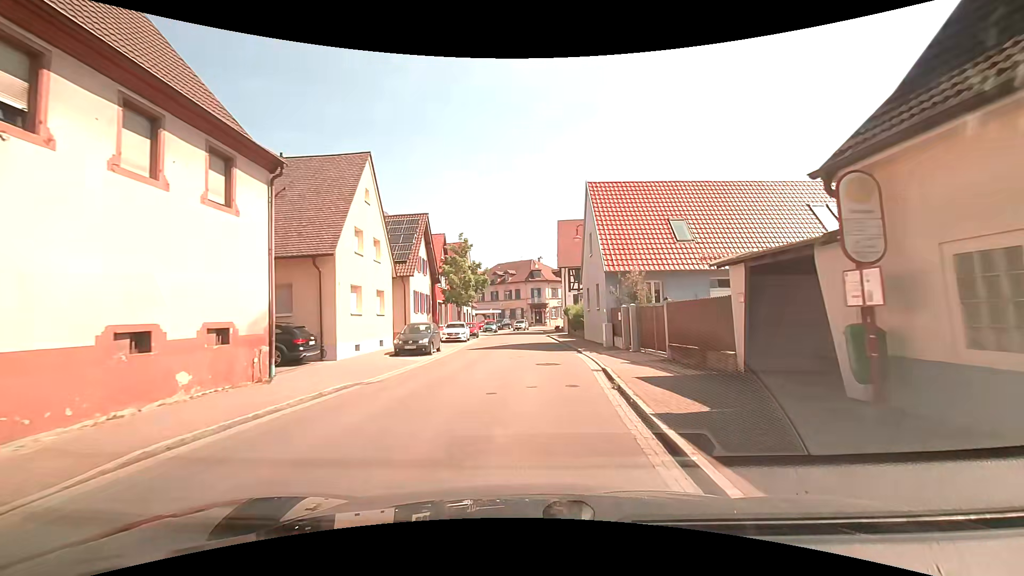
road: tertiary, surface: asphalt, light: Day
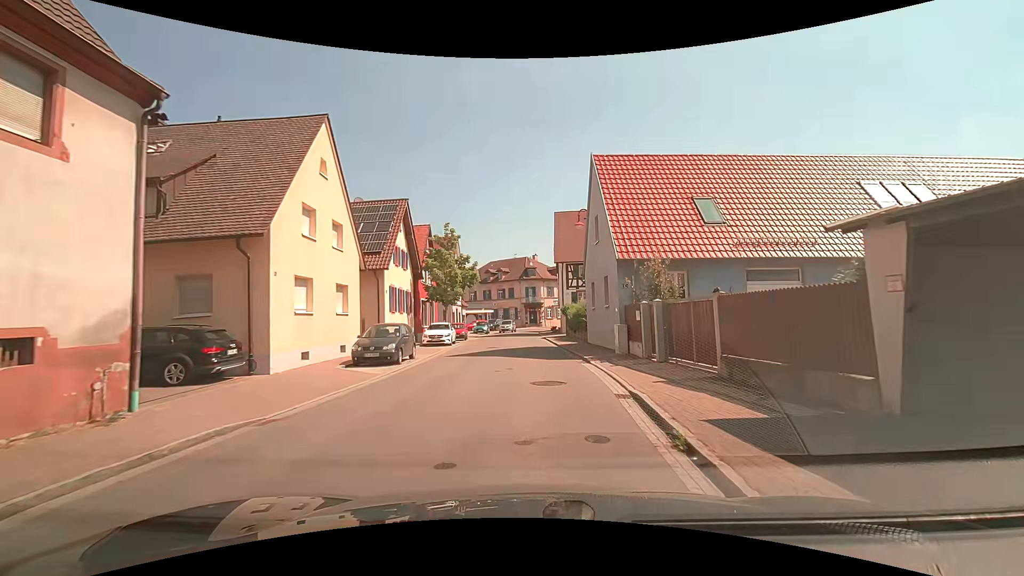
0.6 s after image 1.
(0.0, +4.5) m; 0°
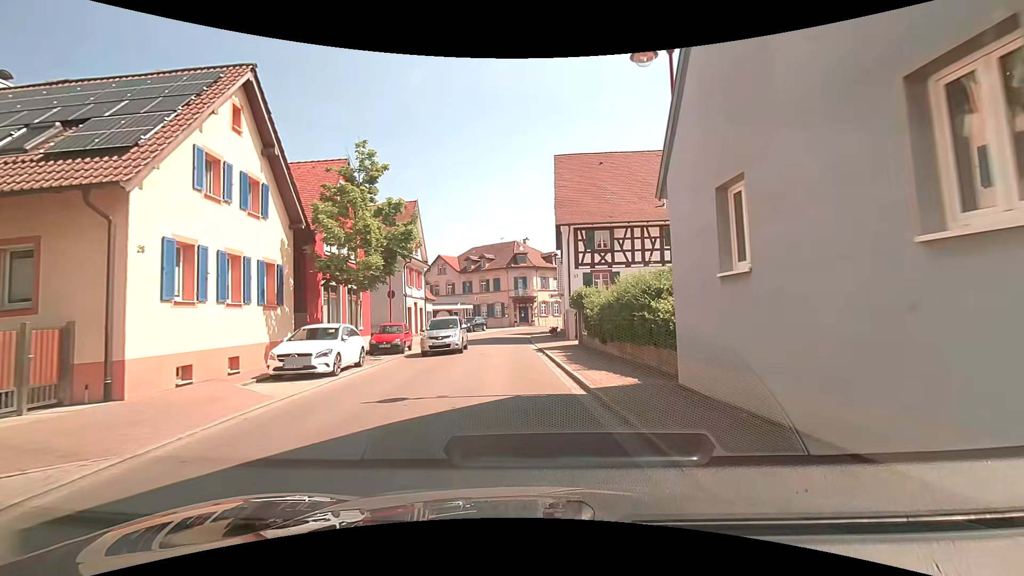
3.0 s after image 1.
(+0.3, +17.1) m; +1°
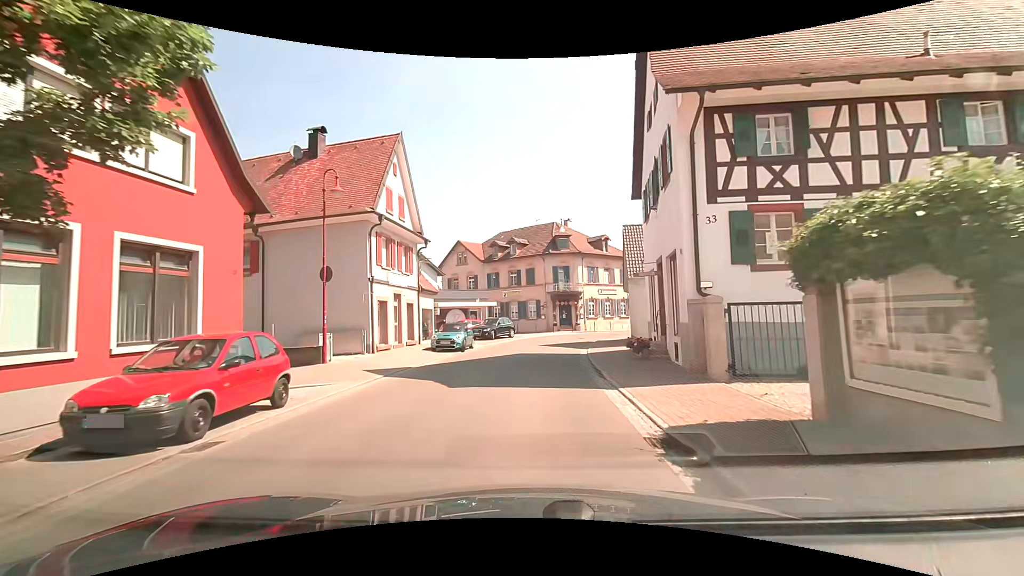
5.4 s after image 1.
(-0.7, +16.4) m; -5°
(0, +10) (+1, +20) (+2, +30) (+5, +40) (+9, +49) (+15, +56) (+23, +62) (+32, +68) (+40, +73) (+50, +77) m
